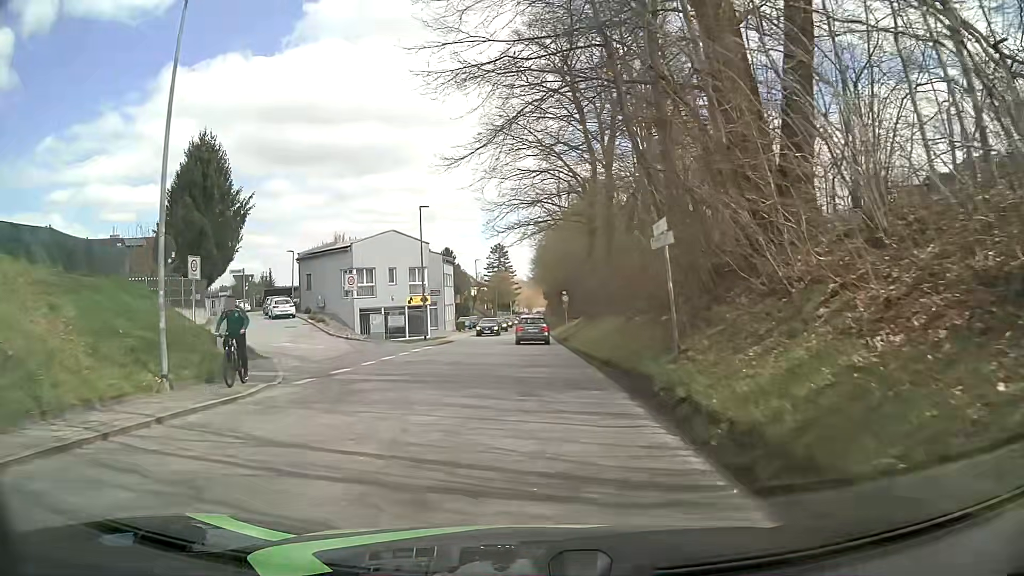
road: tertiary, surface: asphalt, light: Day
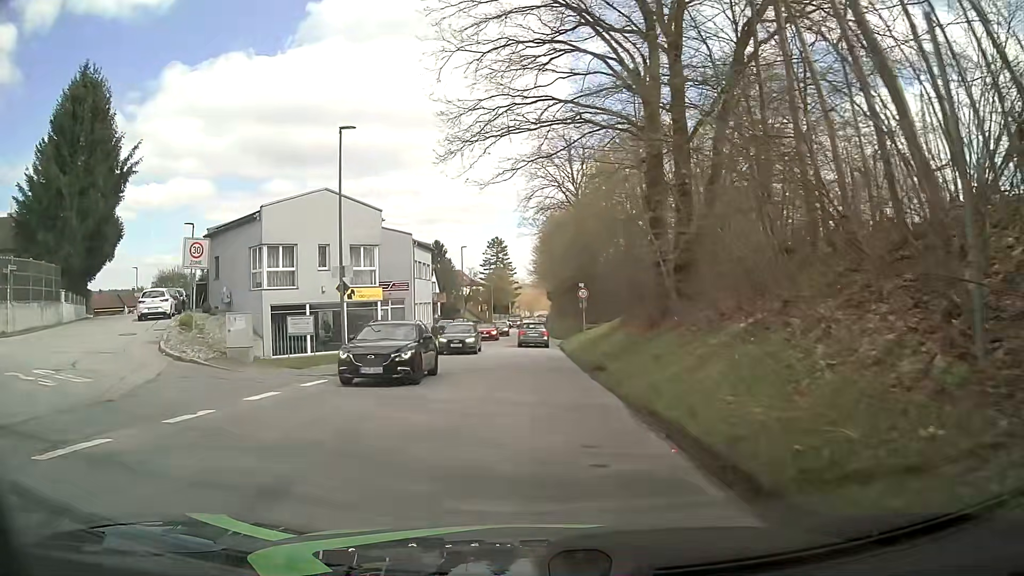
(-0.1, +17.9) m; -1°
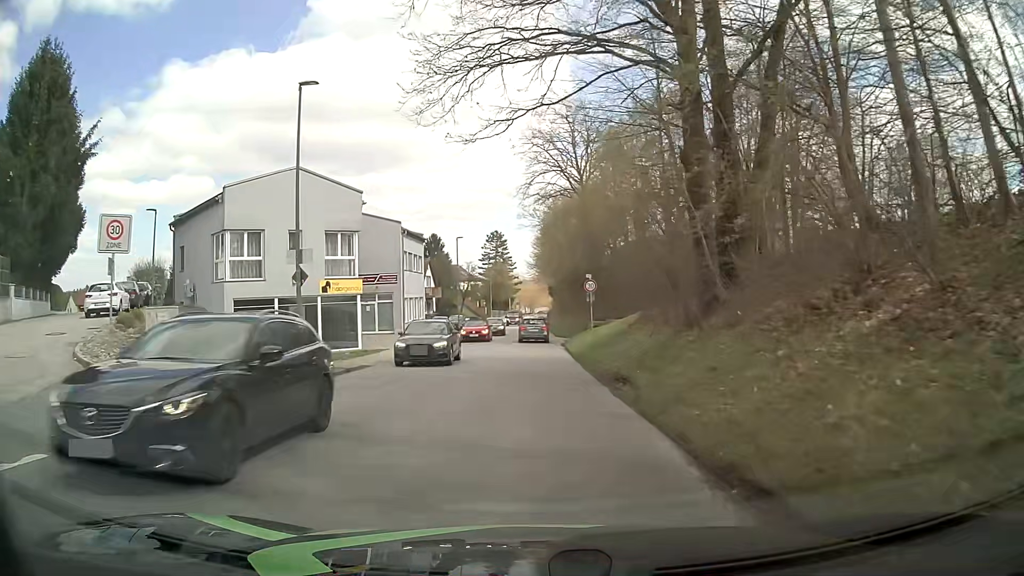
(0.0, +4.5) m; +1°
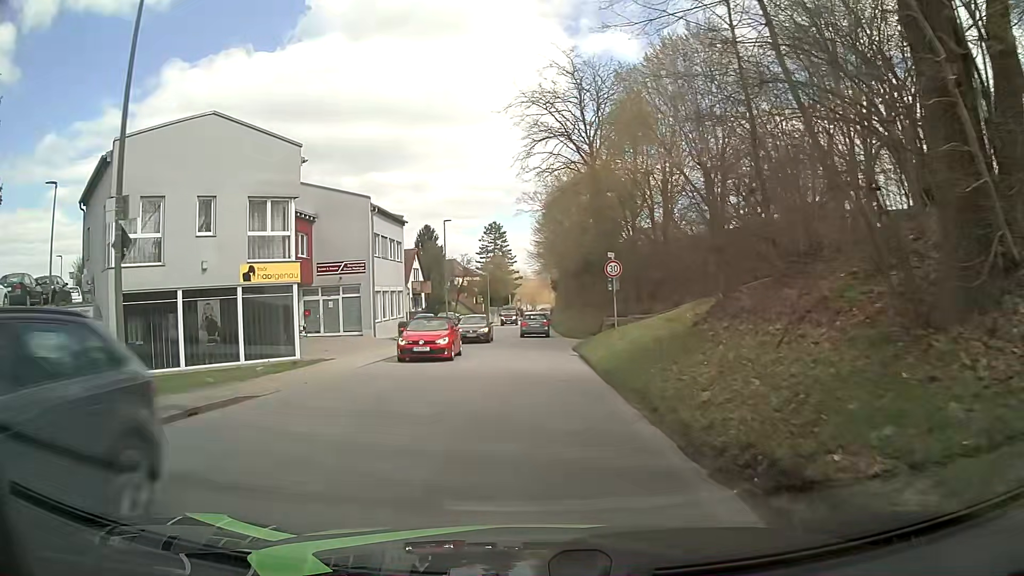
(-0.1, +9.0) m; 0°
